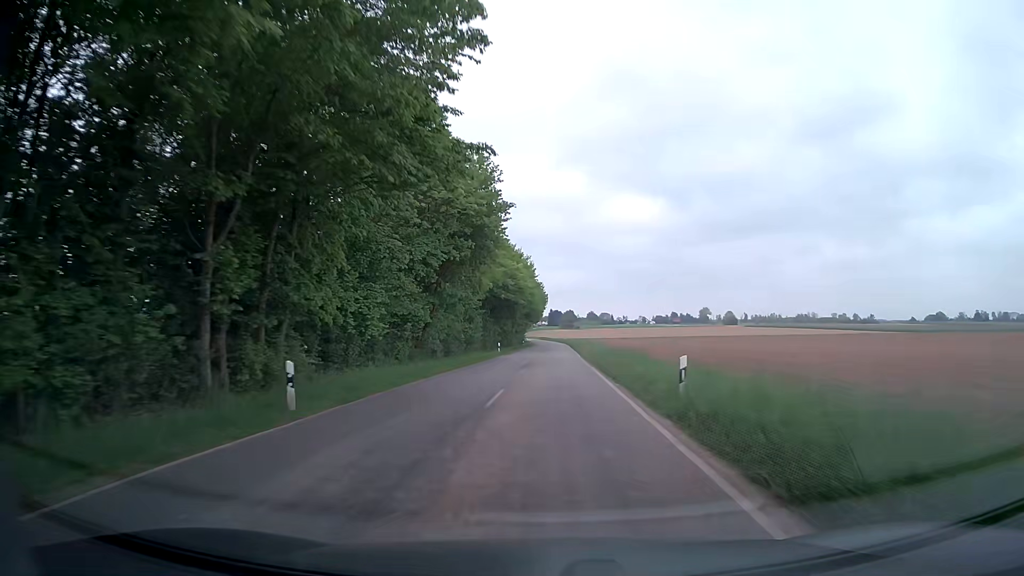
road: tertiary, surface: asphalt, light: Day
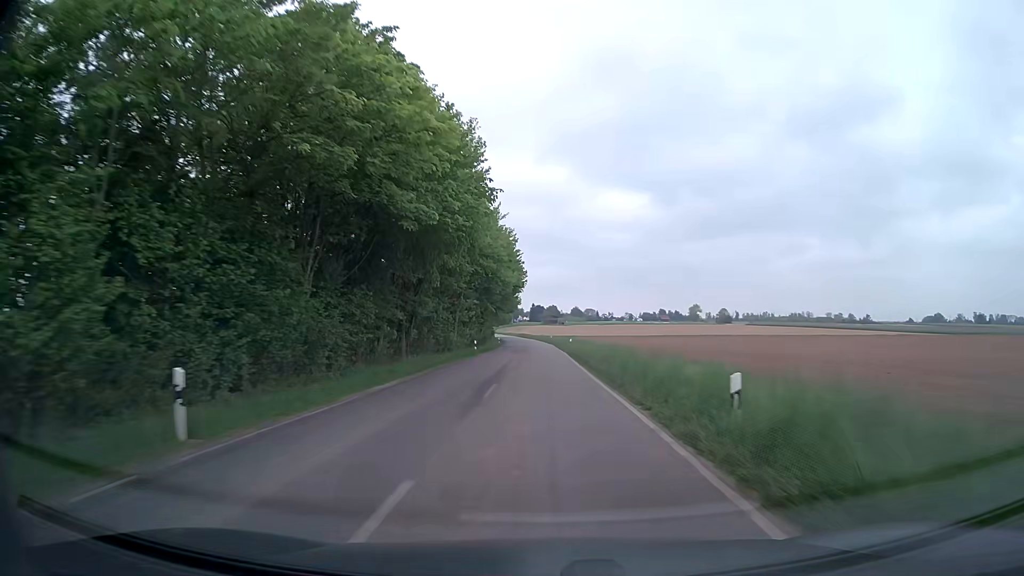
(+0.8, +46.6) m; +2°
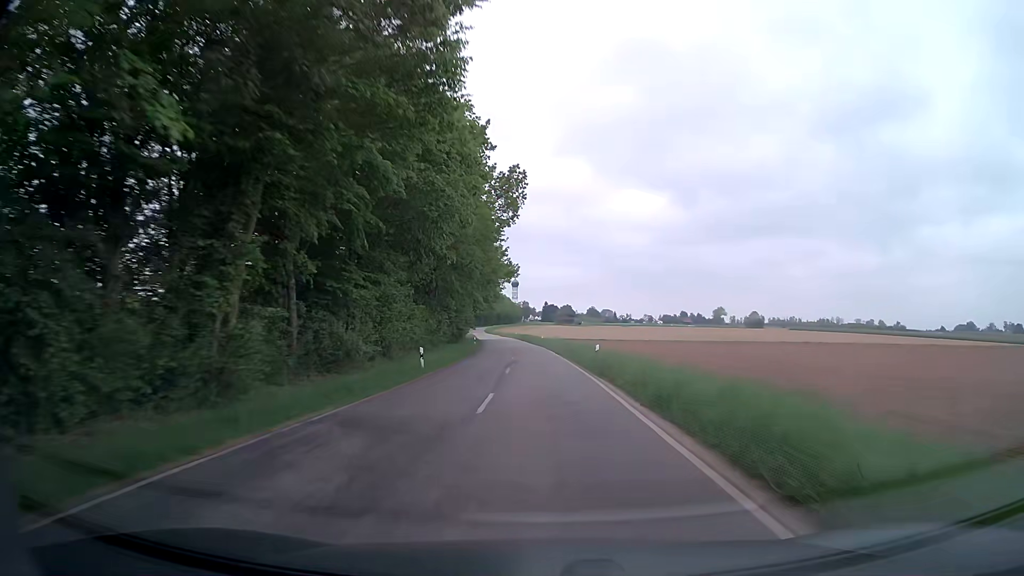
(-0.7, +63.0) m; -1°
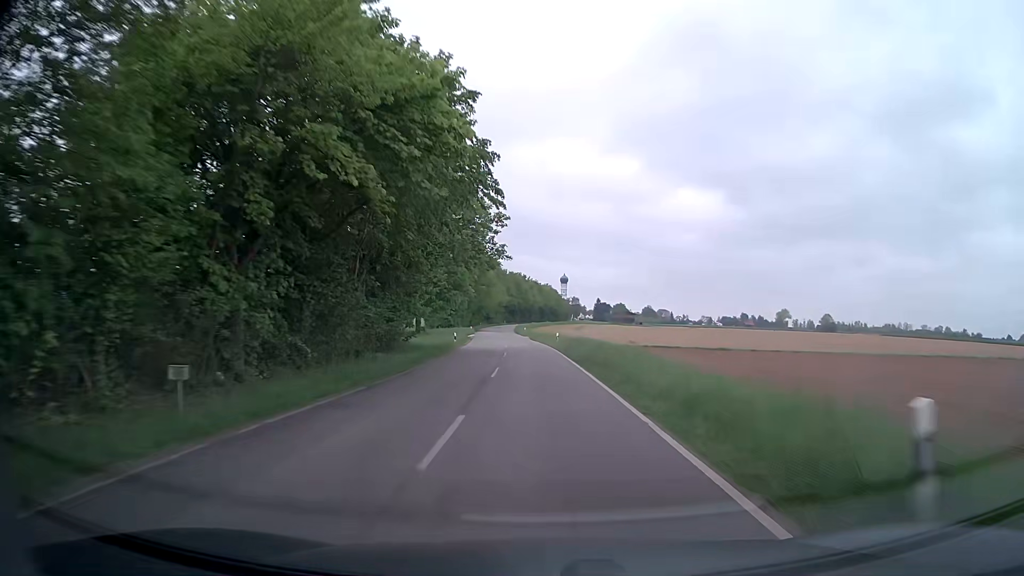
(-1.9, +65.2) m; -4°
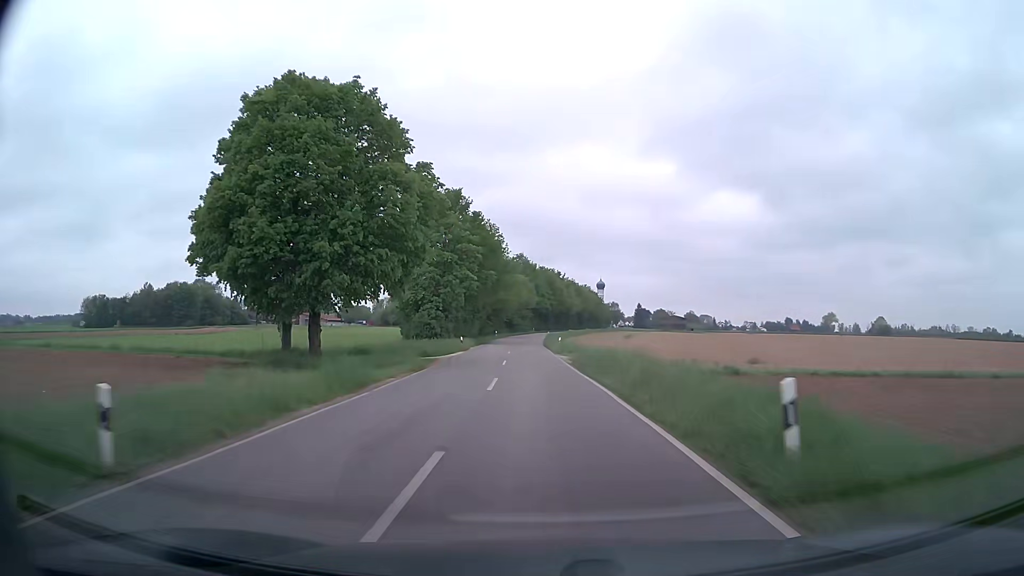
(-1.0, +39.0) m; -3°
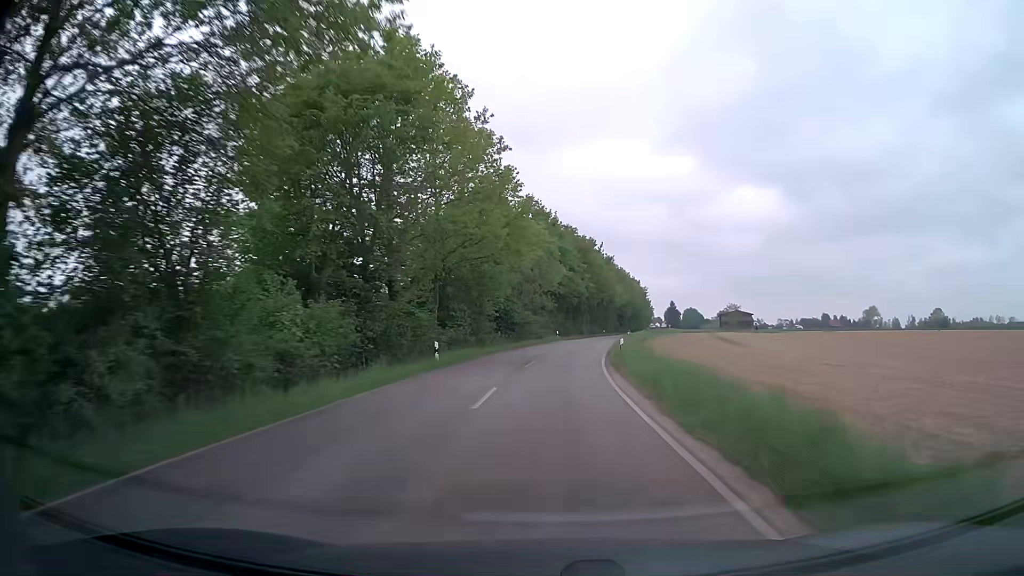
(-1.8, +64.4) m; -2°
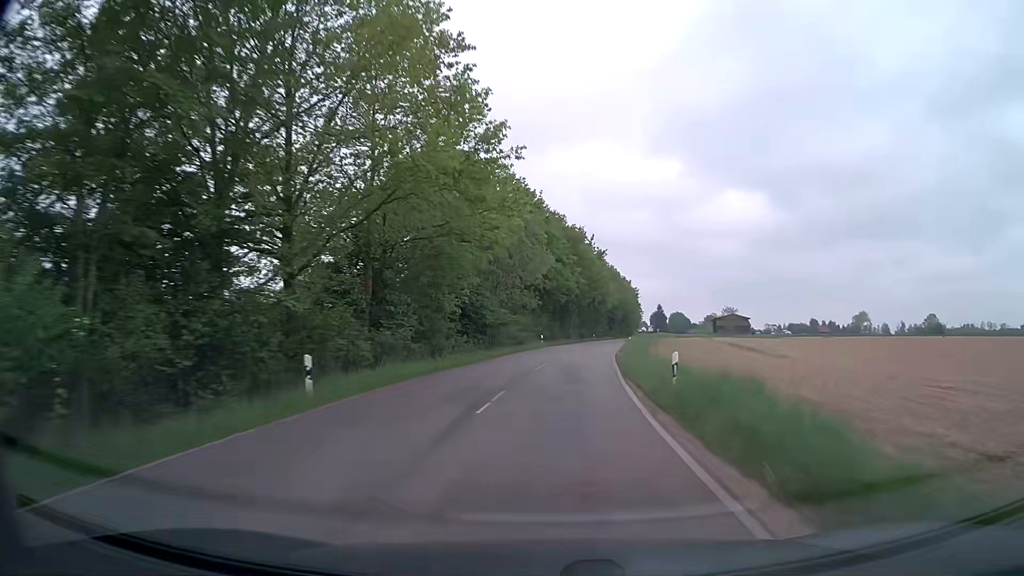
(+0.1, +12.6) m; +1°
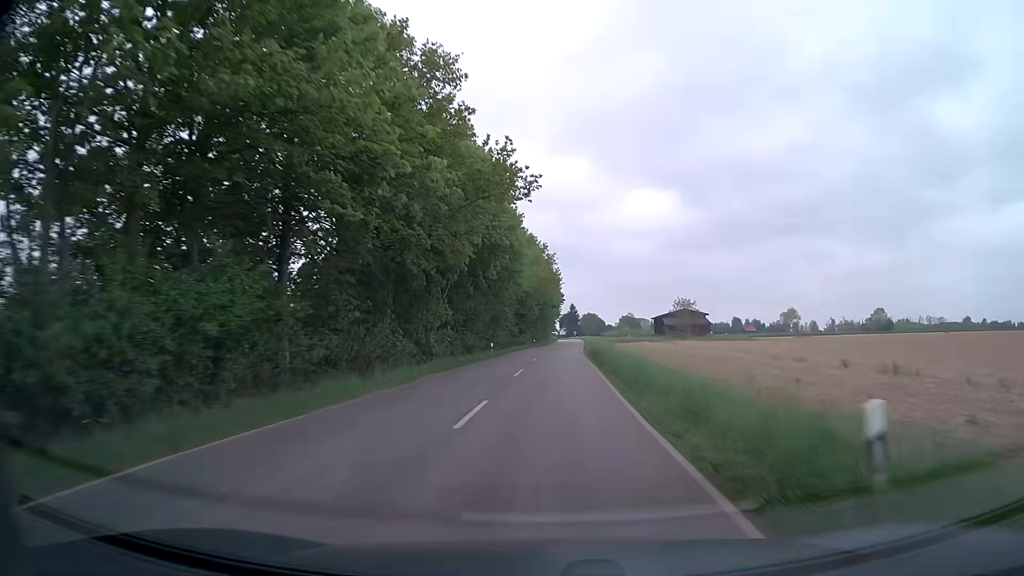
(+4.0, +49.1) m; +8°
(0, +10) (0, +20) (+1, +30) (+1, +40) (+2, +50) (+2, +60) (+2, +70) (+3, +80) (+4, +90) (+4, +100) m
